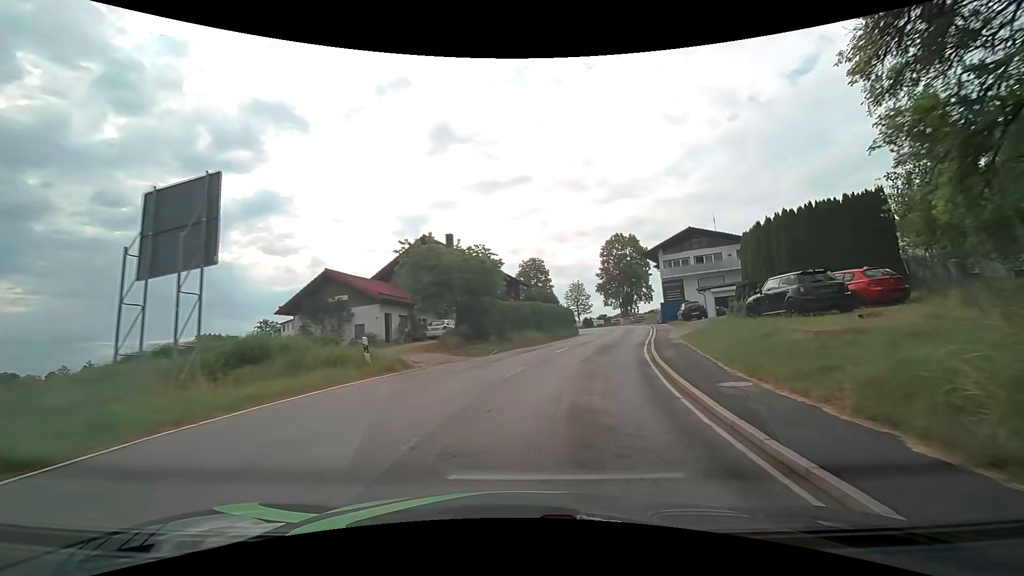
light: Day
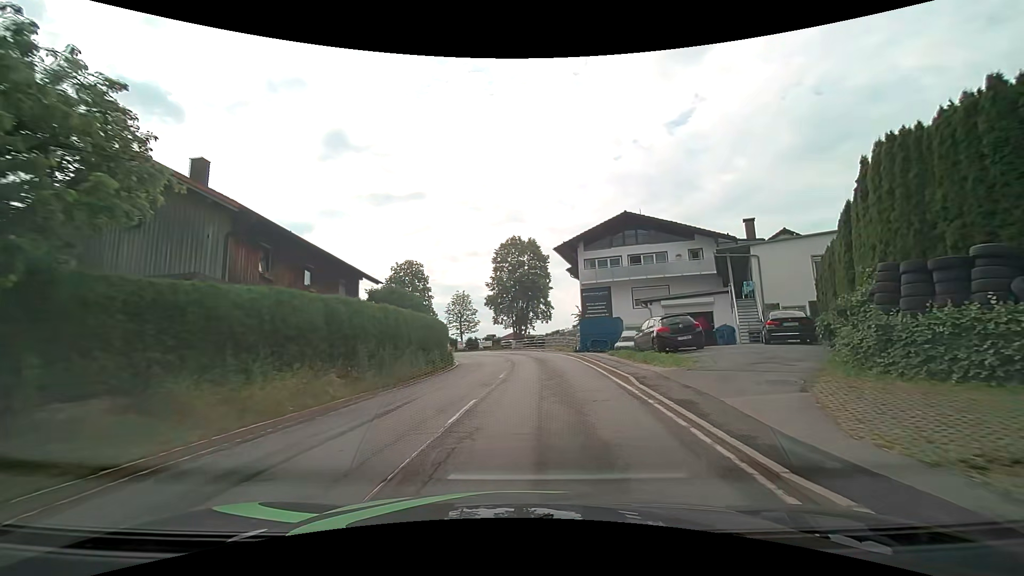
(+2.9, +20.9) m; +13°
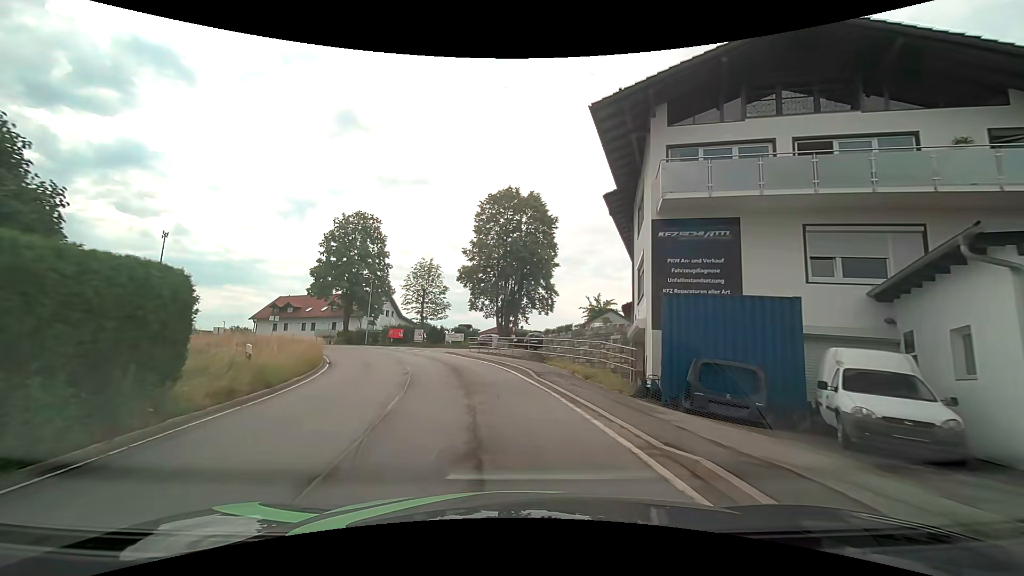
(+1.4, +25.8) m; +1°
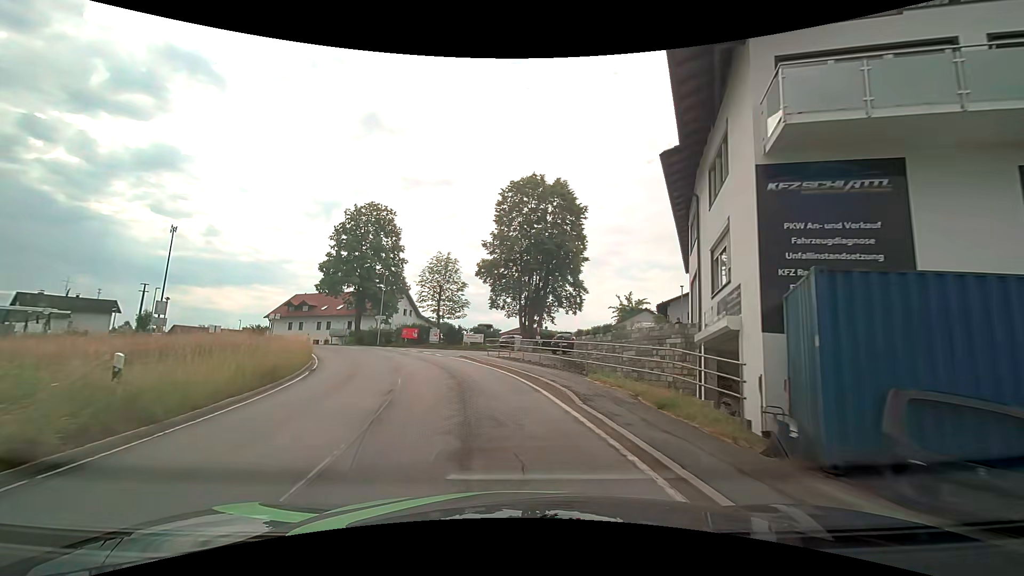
(-0.1, +5.2) m; -3°
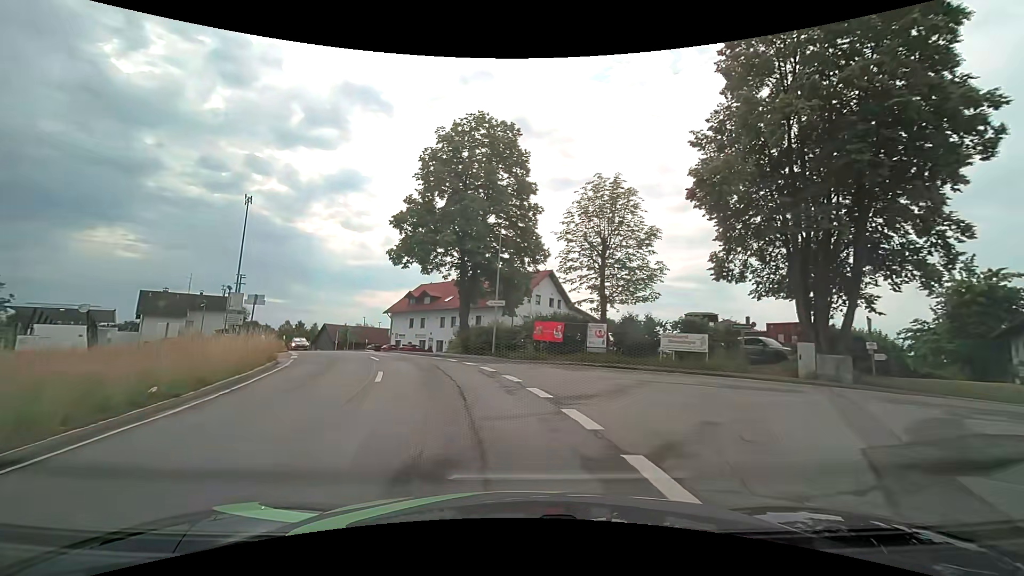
(-4.0, +26.5) m; -17°
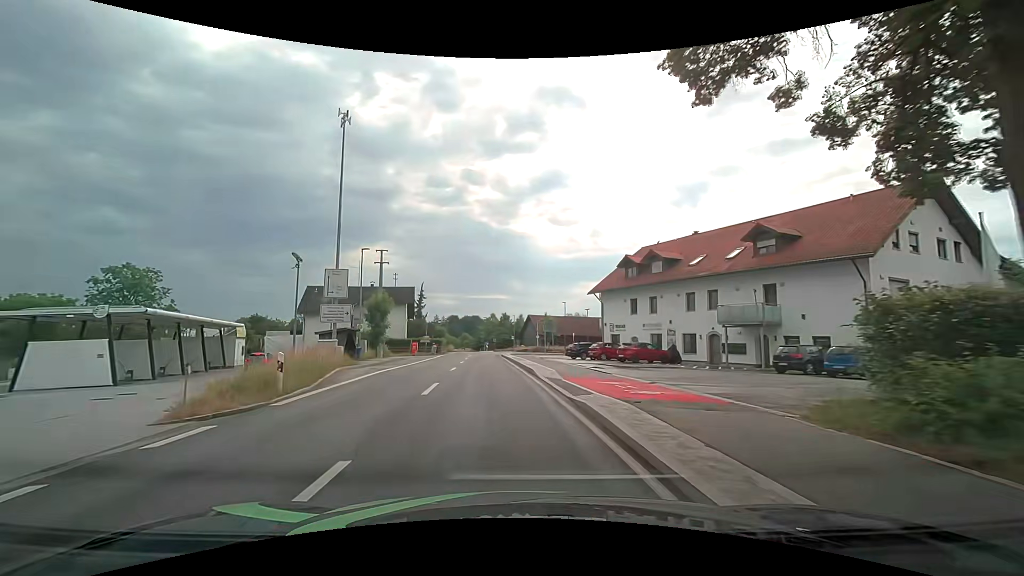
(-5.7, +27.8) m; -24°
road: tertiary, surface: asphalt
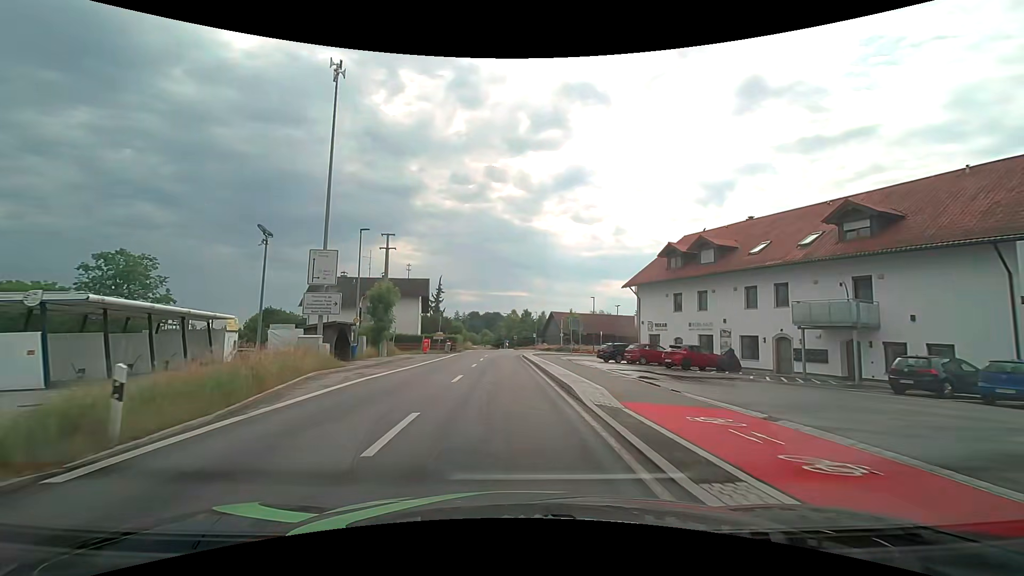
(-0.2, +5.9) m; -3°
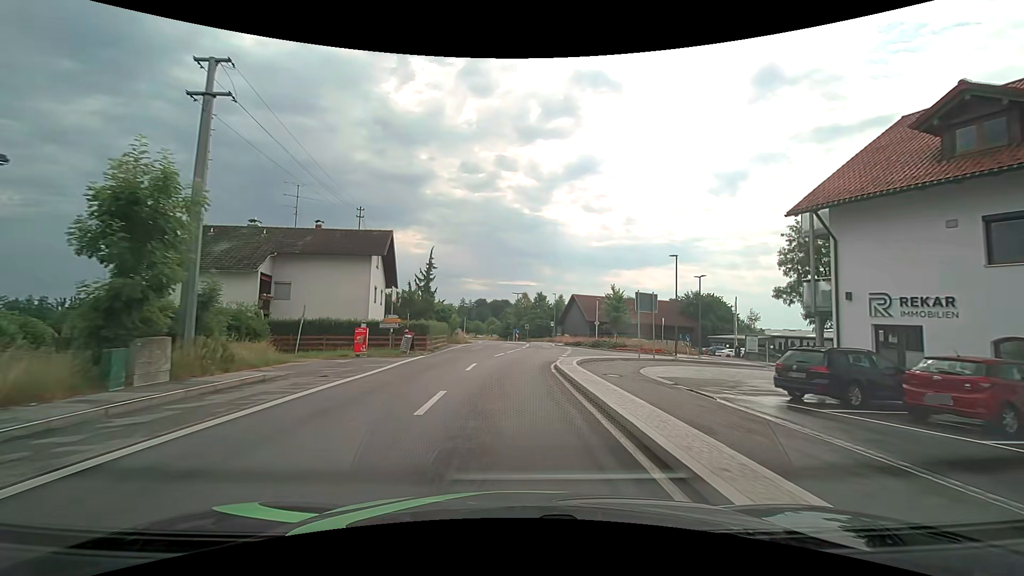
(-0.5, +24.9) m; -1°
(0, +10) (0, +20) (+1, +30) (+2, +40) (+3, +50) (+3, +60) (+3, +70) (+2, +80) (+1, +90) (0, +100) m
